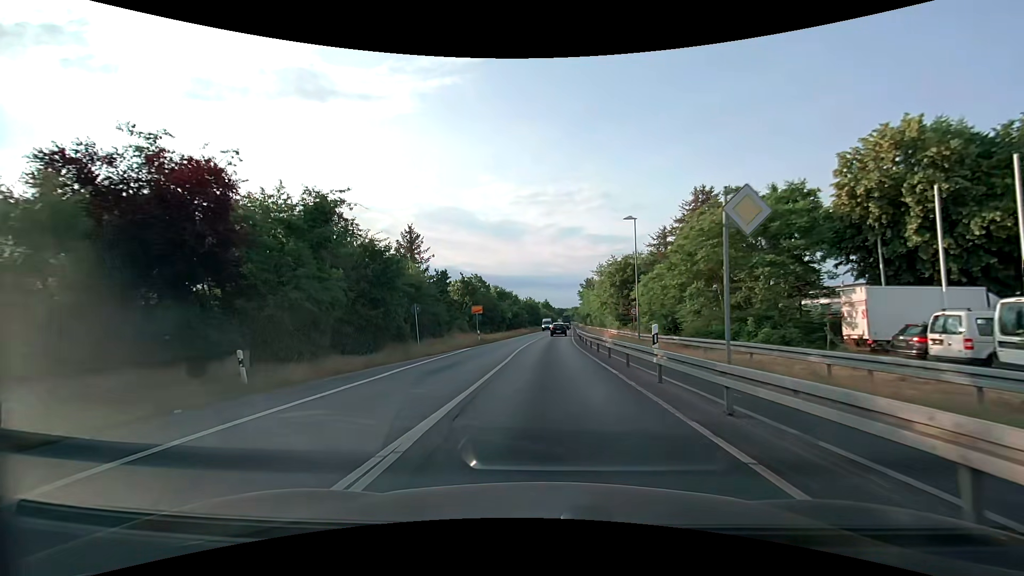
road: tertiary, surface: asphalt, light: Day
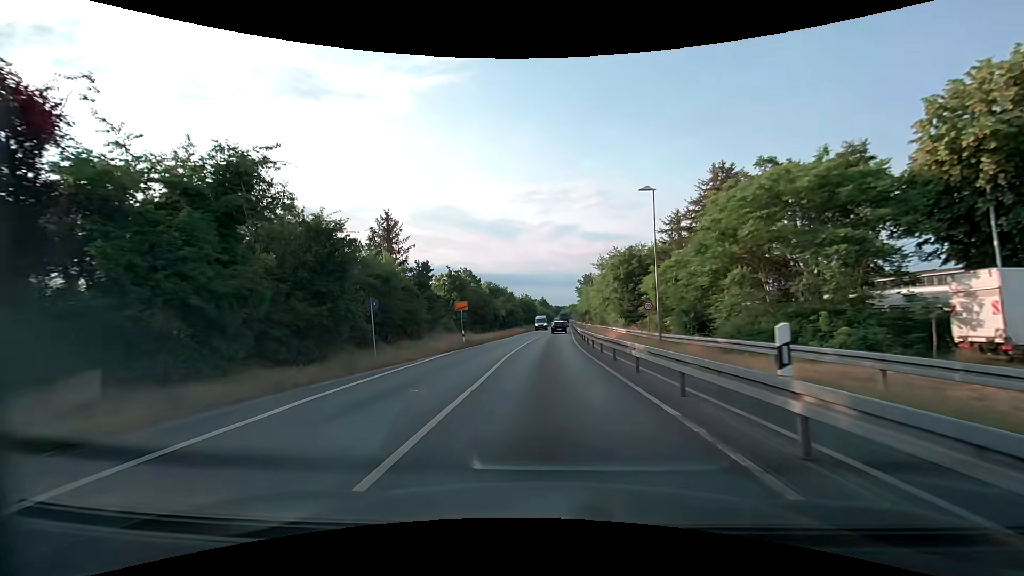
(+0.1, +6.6) m; +1°
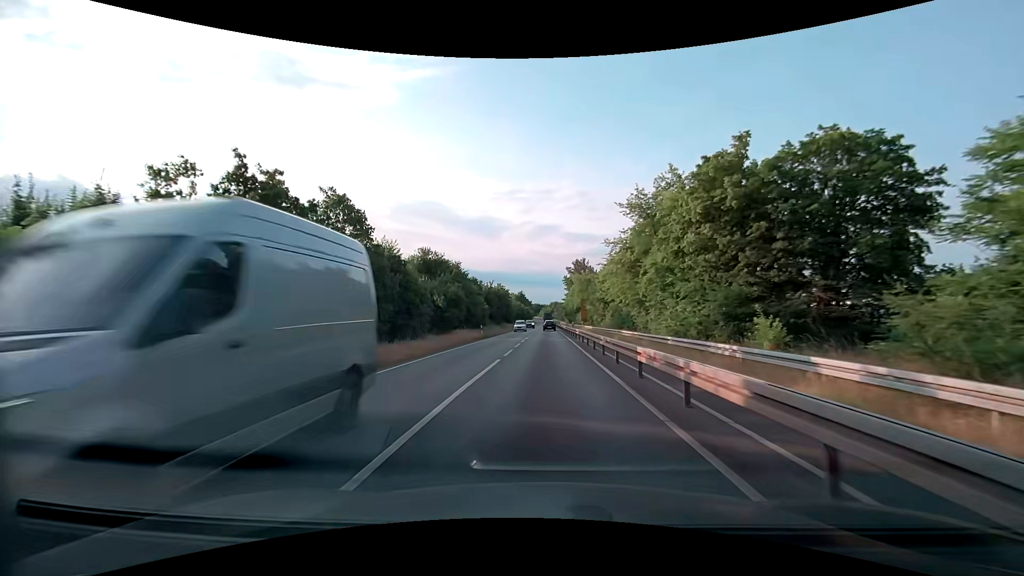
(+0.2, +37.7) m; +2°
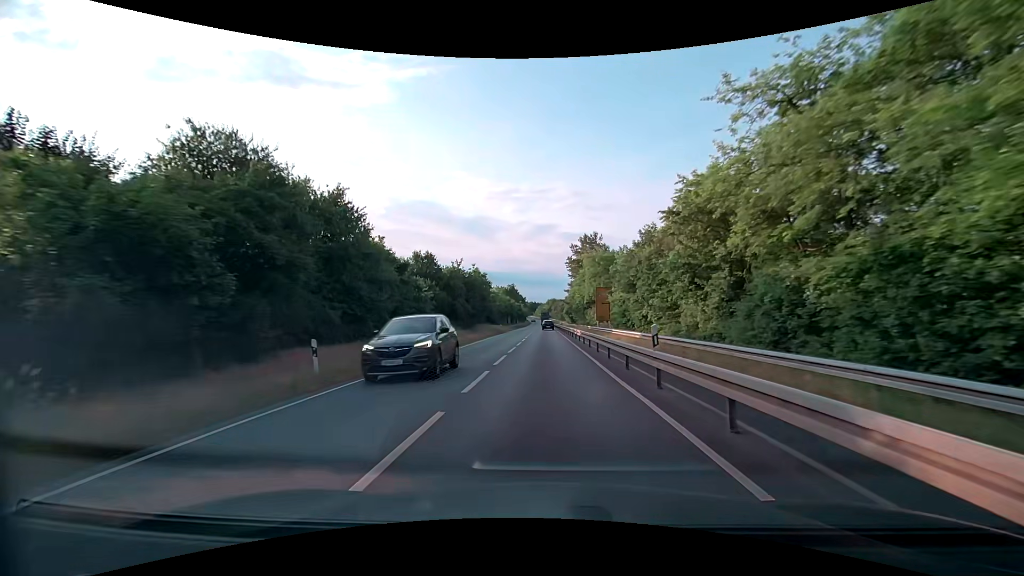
(+0.1, +34.0) m; +1°
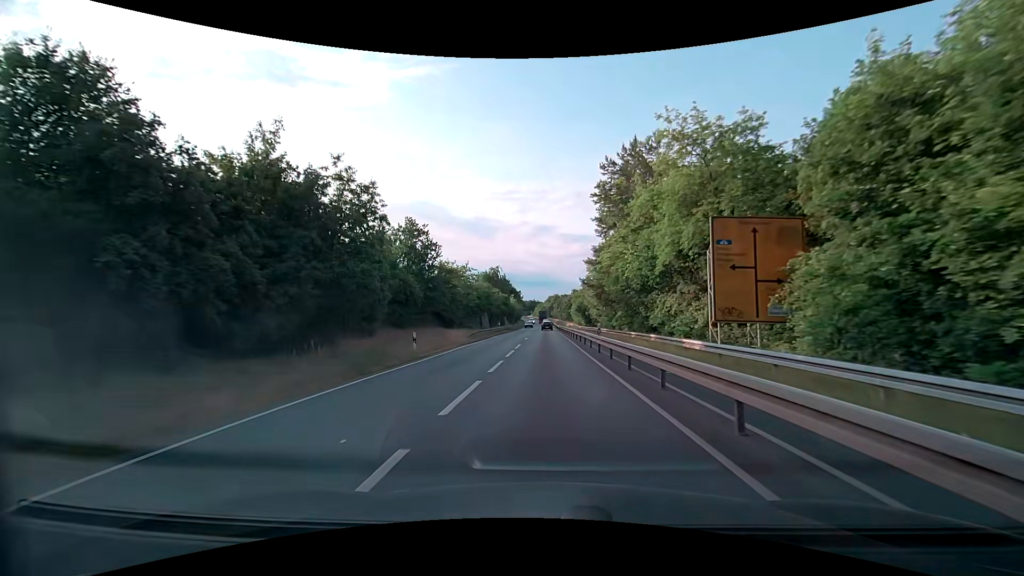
(-0.2, +44.4) m; -1°
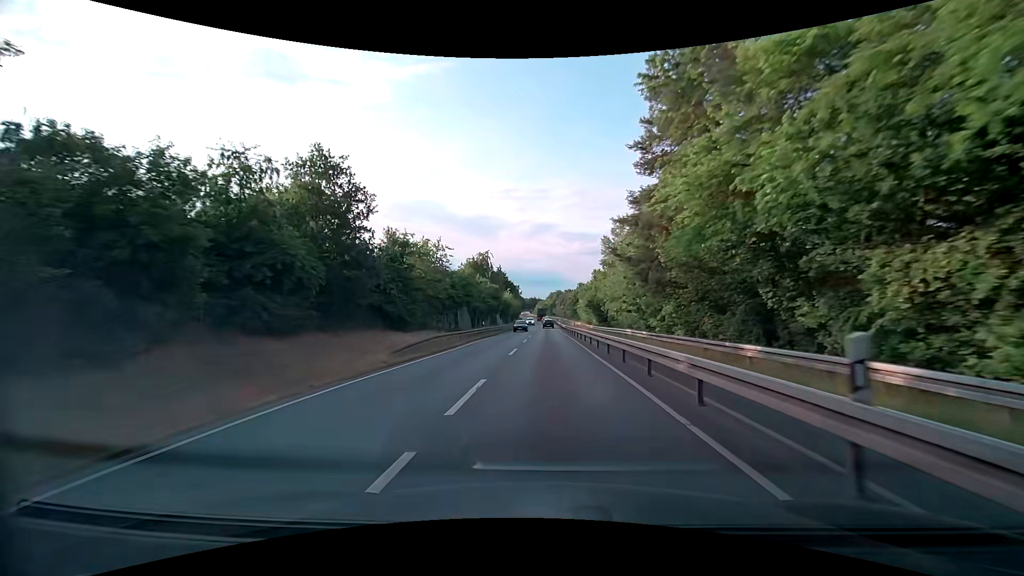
(0.0, +18.2) m; 0°
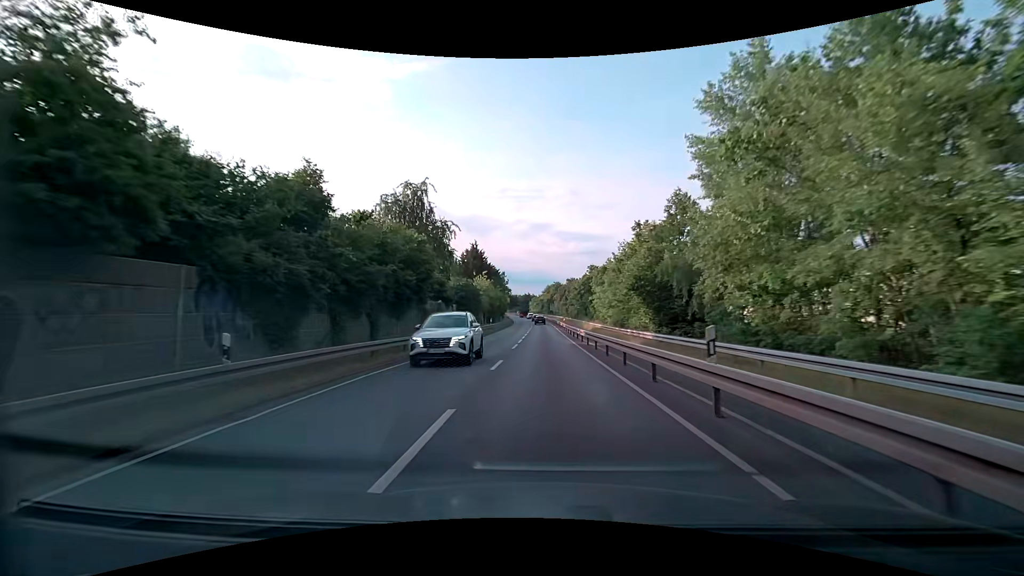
(+0.3, +37.1) m; +1°
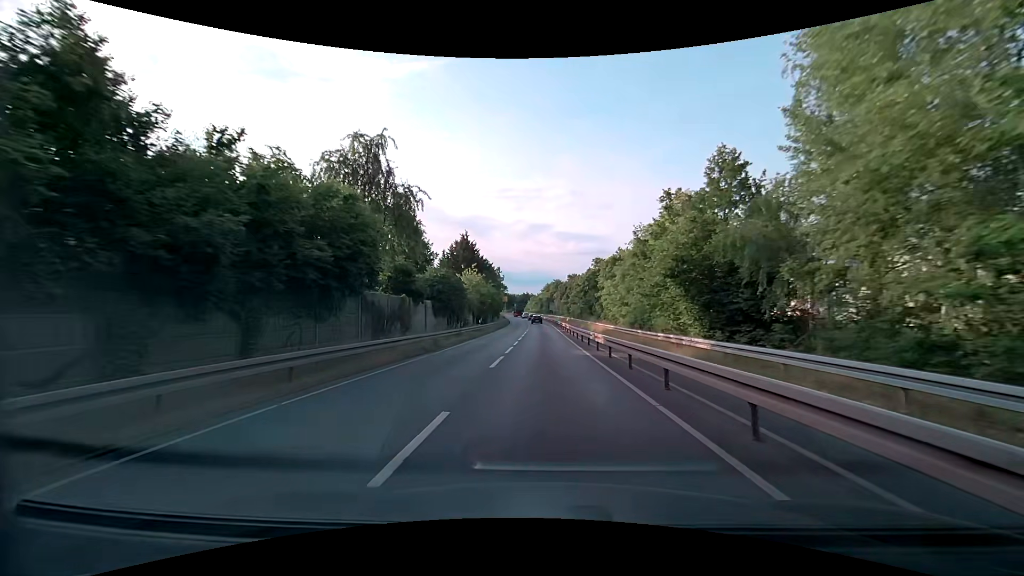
(0.0, +9.4) m; 0°
(0, +10) (0, +20) (0, +30) (0, +40) (0, +50) (0, +60) (0, +70) (-1, +80) (-1, +90) (-1, +100) m
